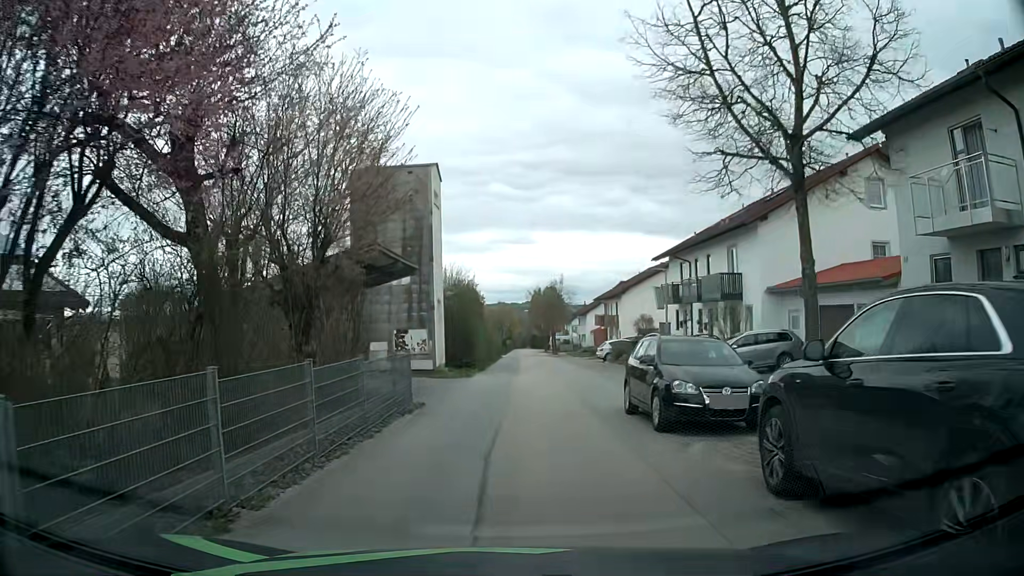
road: residential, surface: asphalt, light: Day
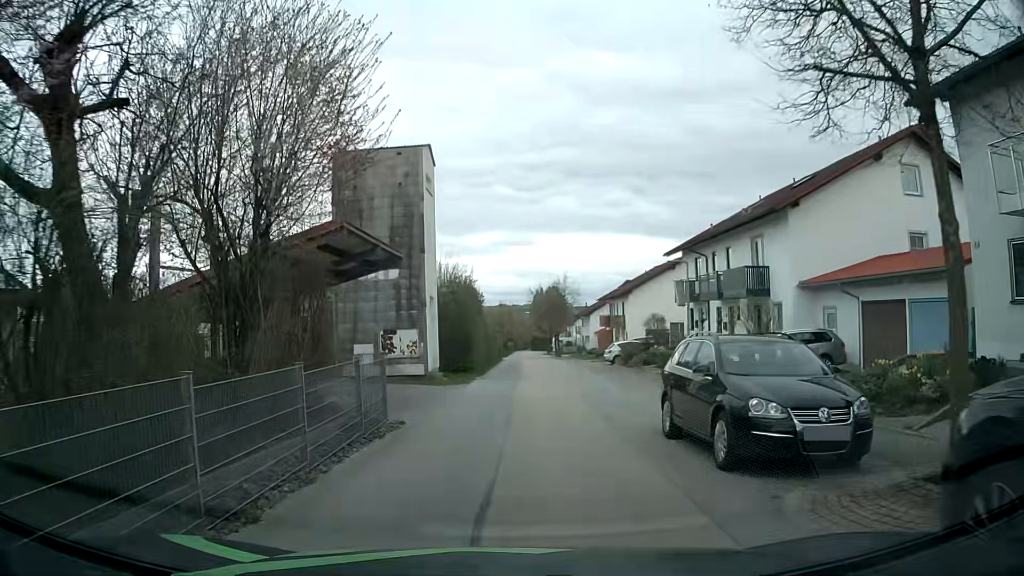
(-0.1, +3.2) m; 0°
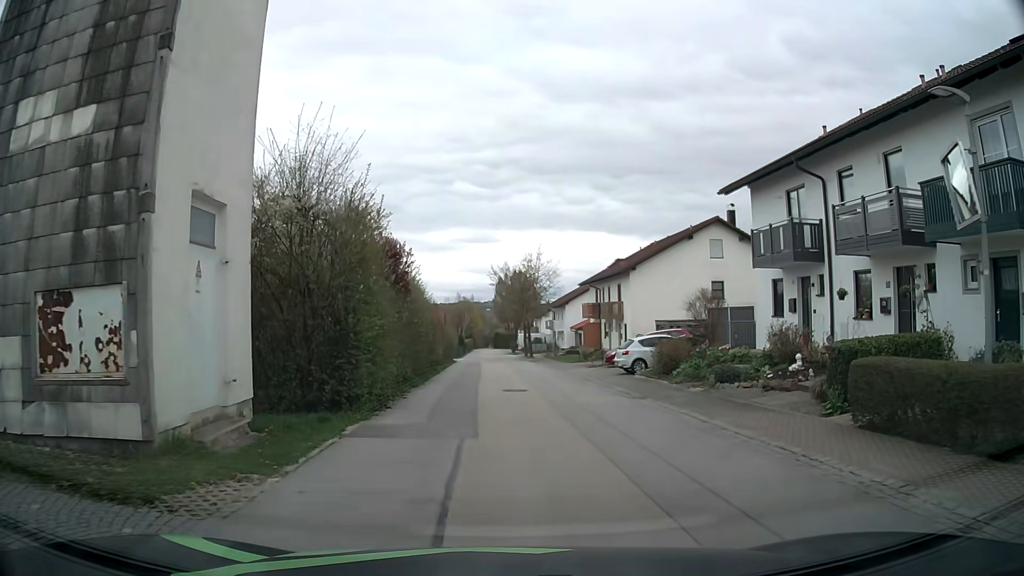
(+0.2, +17.4) m; +2°
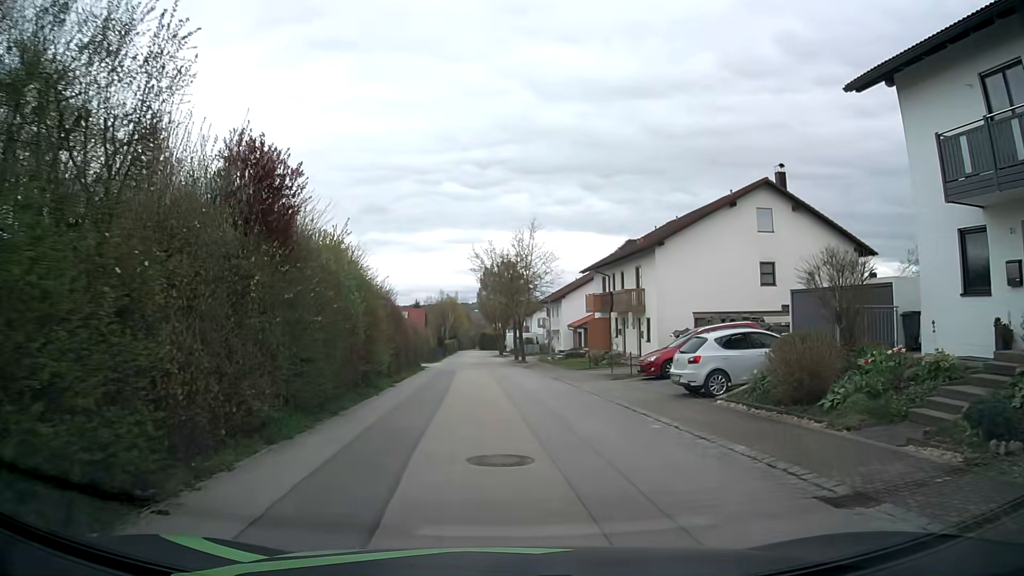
(+0.2, +11.3) m; 0°
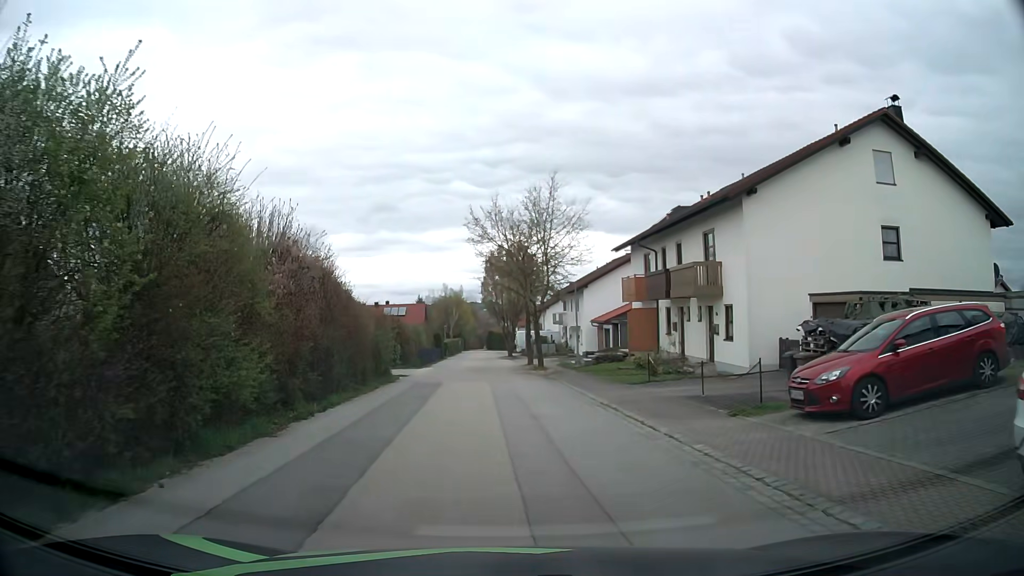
(+0.2, +11.8) m; 0°
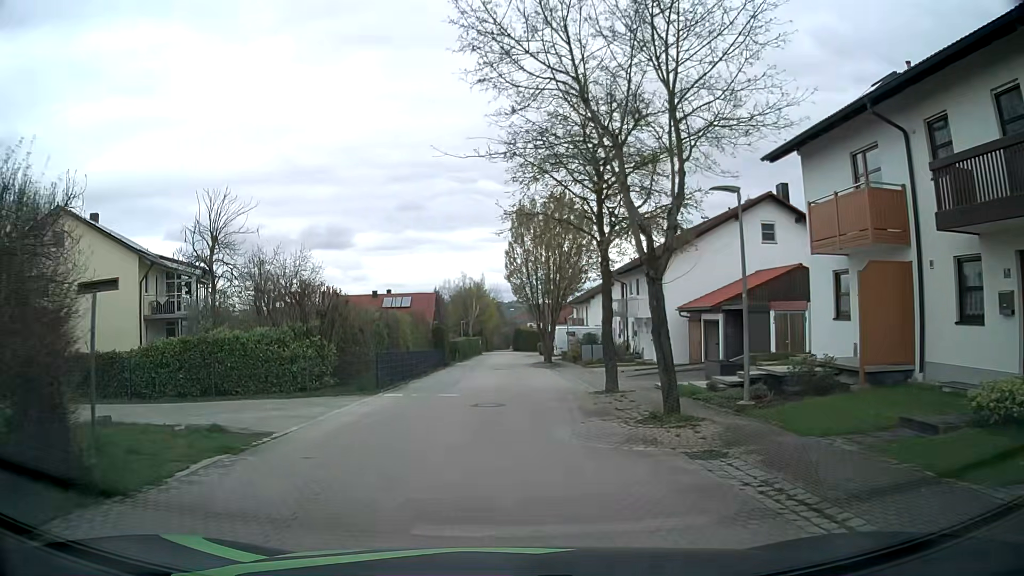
(-0.3, +20.2) m; -2°
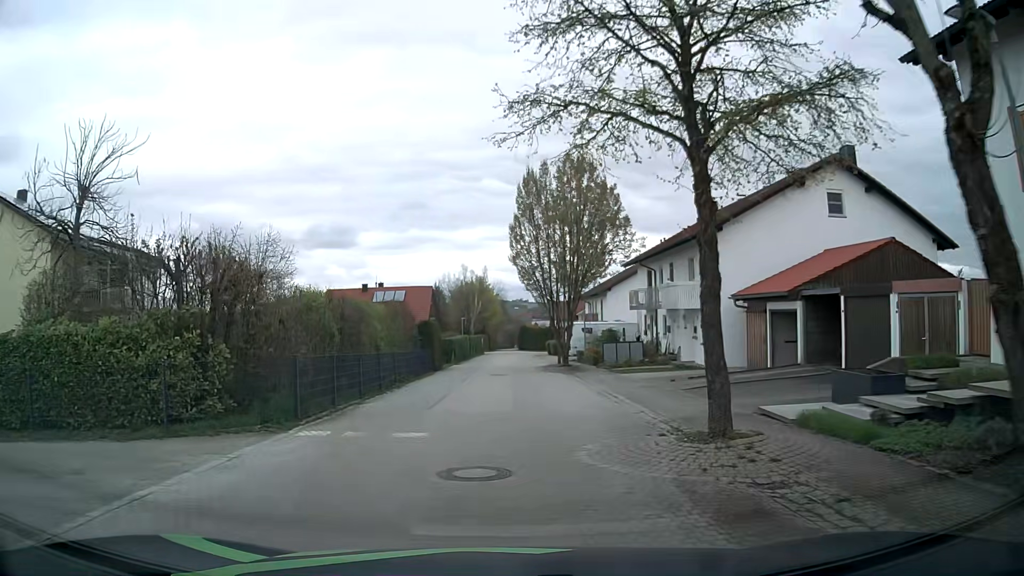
(0.0, +7.9) m; +1°
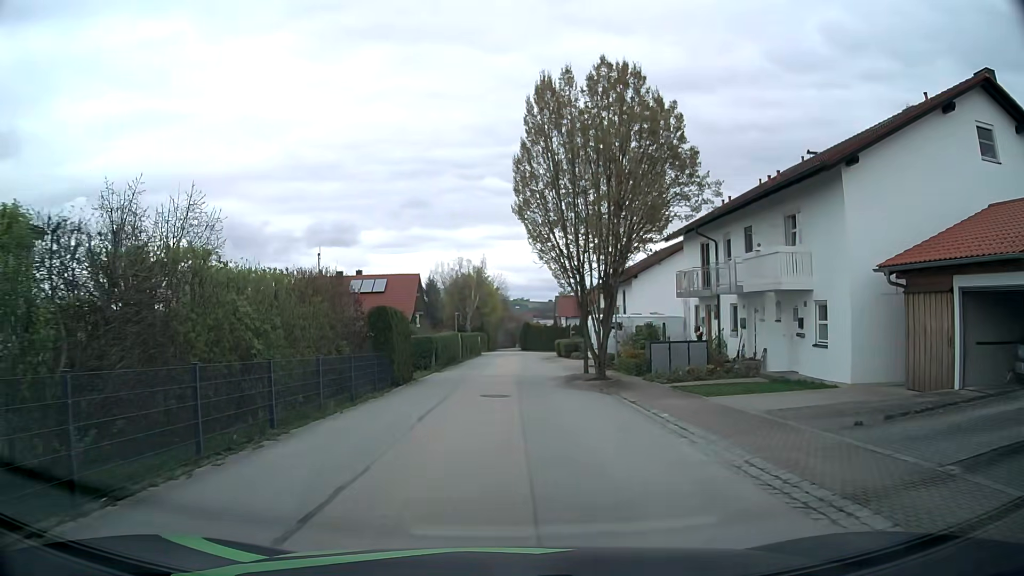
(-0.1, +11.4) m; +1°
(0, +10) (-1, +20) (-1, +30) (-1, +40) (-1, +50) (-1, +60) (+1, +70) (+8, +76) (+18, +77) (+28, +77) m
